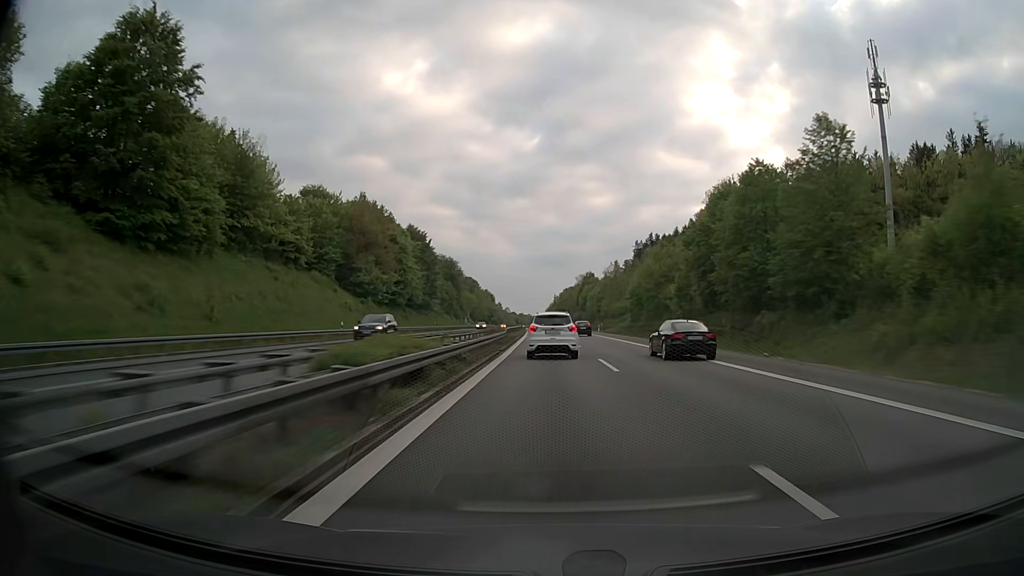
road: motorway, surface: asphalt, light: Day
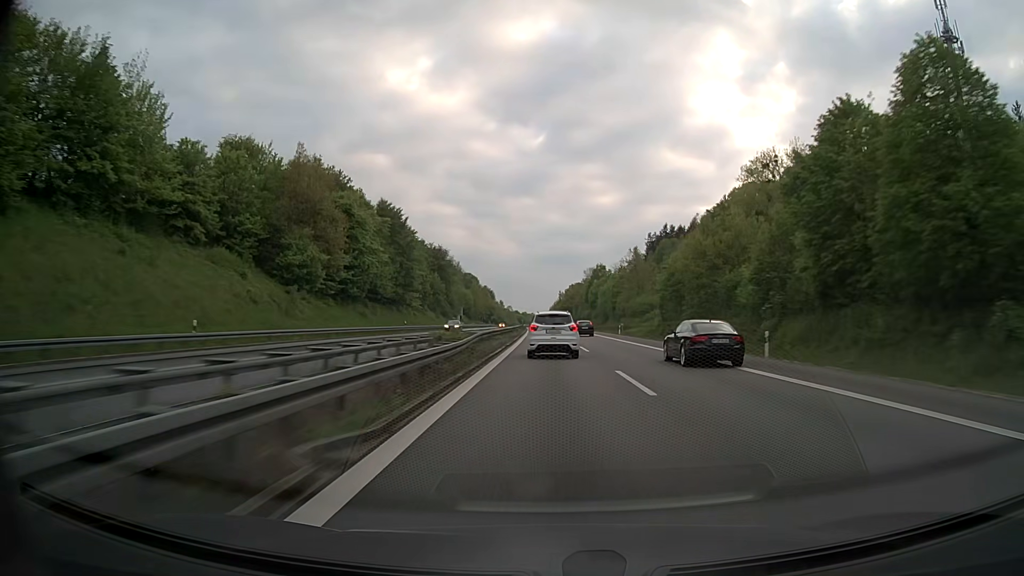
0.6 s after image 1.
(-0.1, +24.0) m; 0°
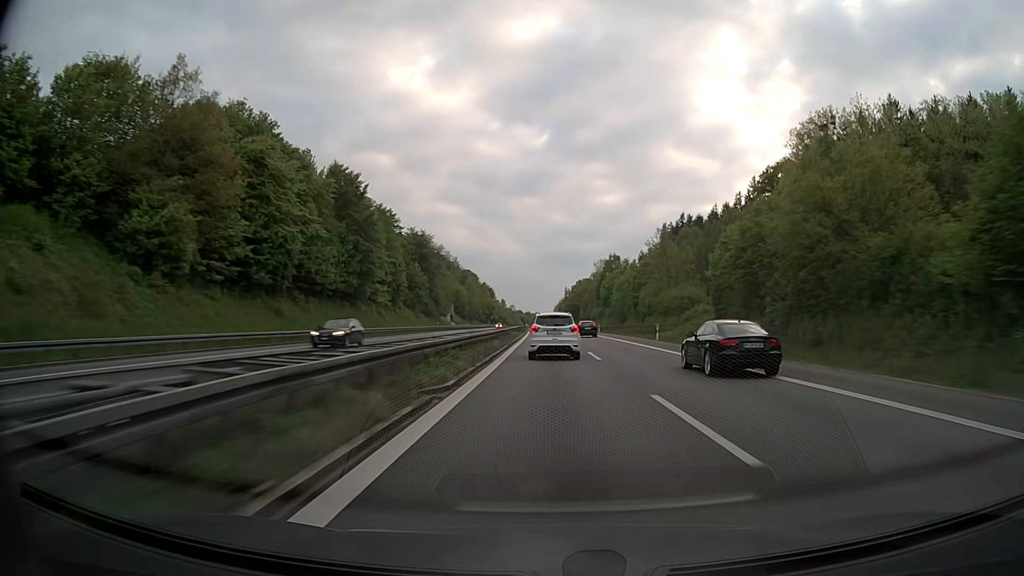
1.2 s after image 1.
(-0.1, +24.0) m; 0°
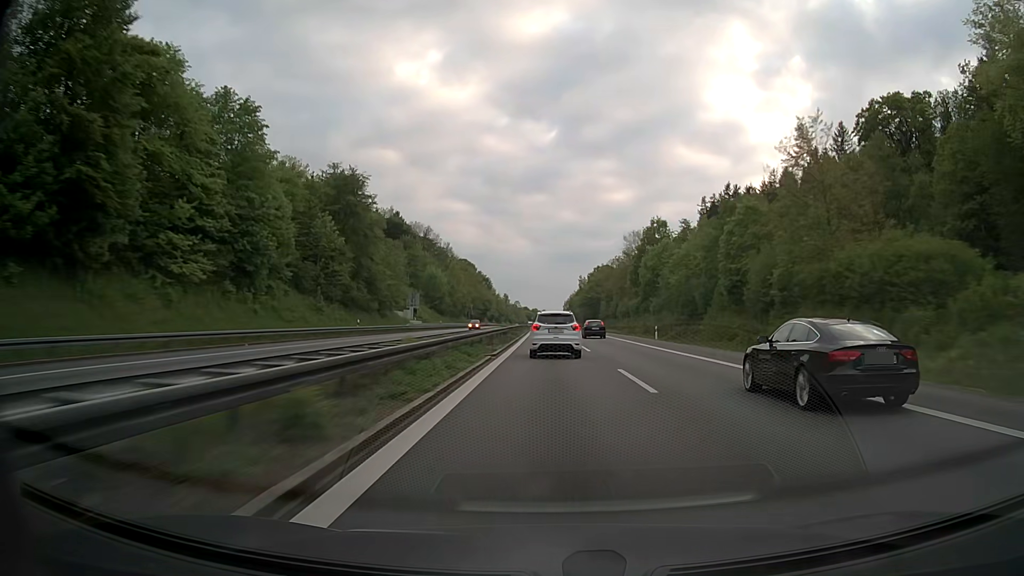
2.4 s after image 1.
(-0.2, +47.9) m; -1°
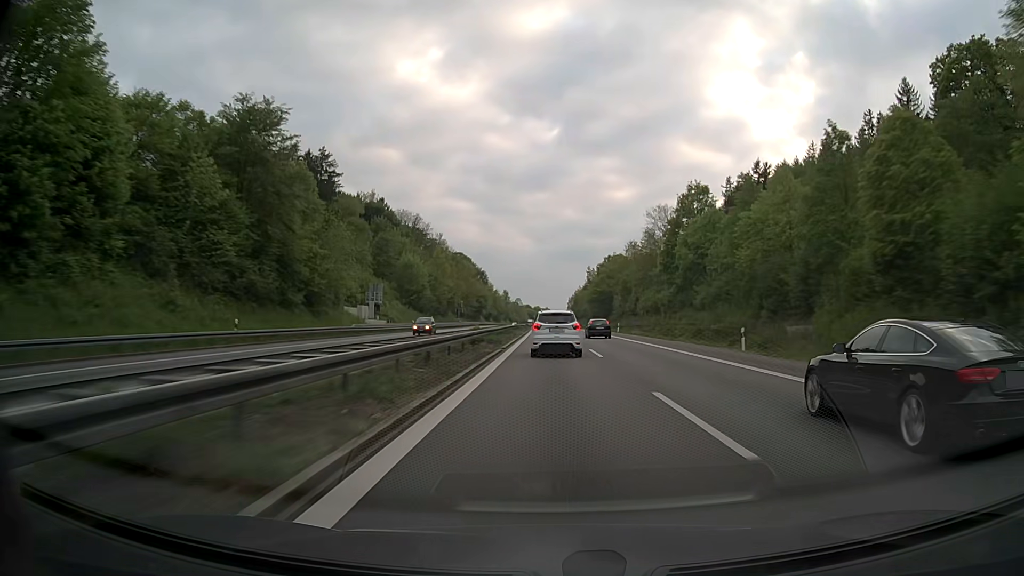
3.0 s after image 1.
(0.0, +23.9) m; 0°
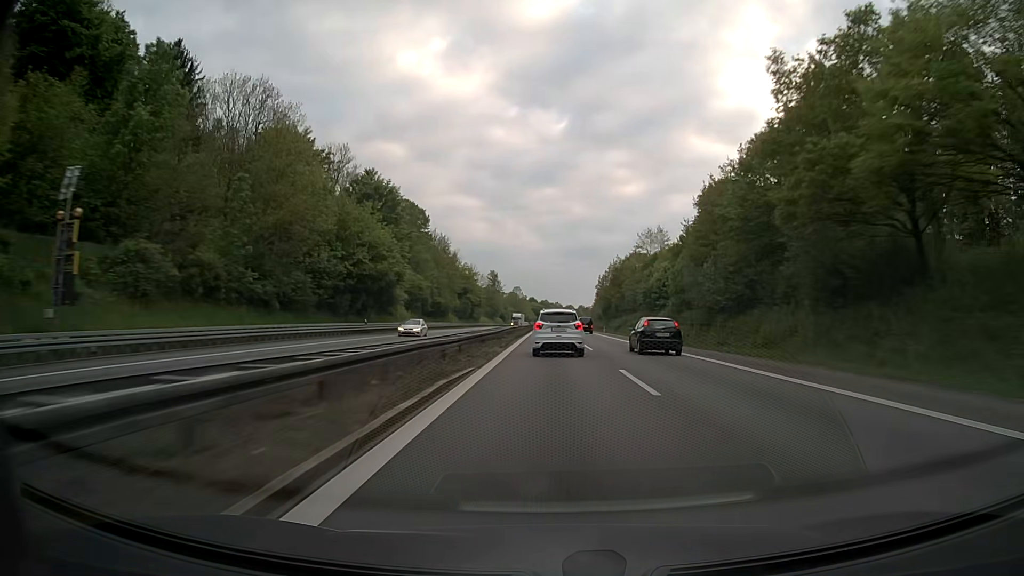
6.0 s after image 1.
(-0.7, +121.0) m; -1°
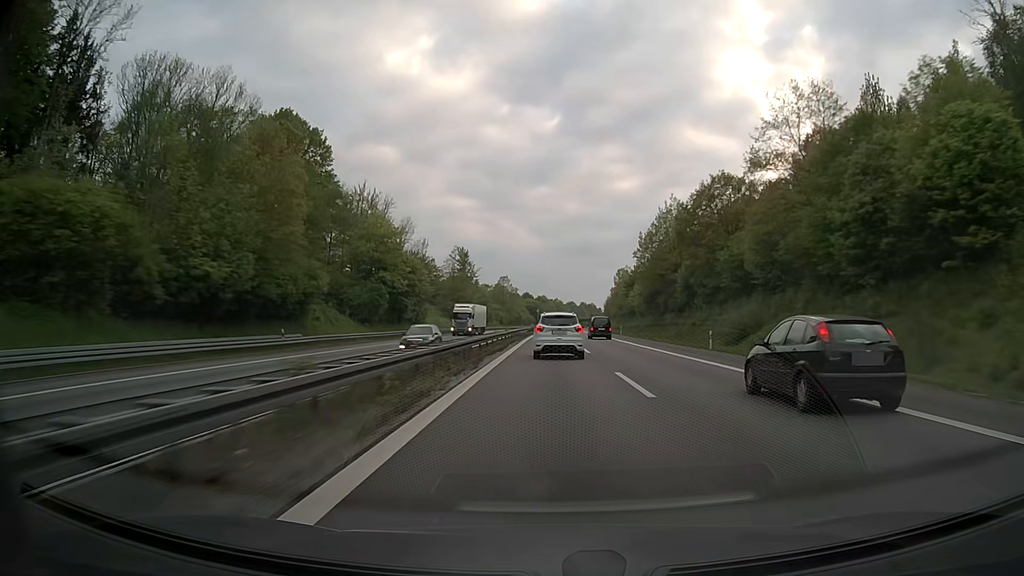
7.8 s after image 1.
(+0.1, +72.1) m; 0°
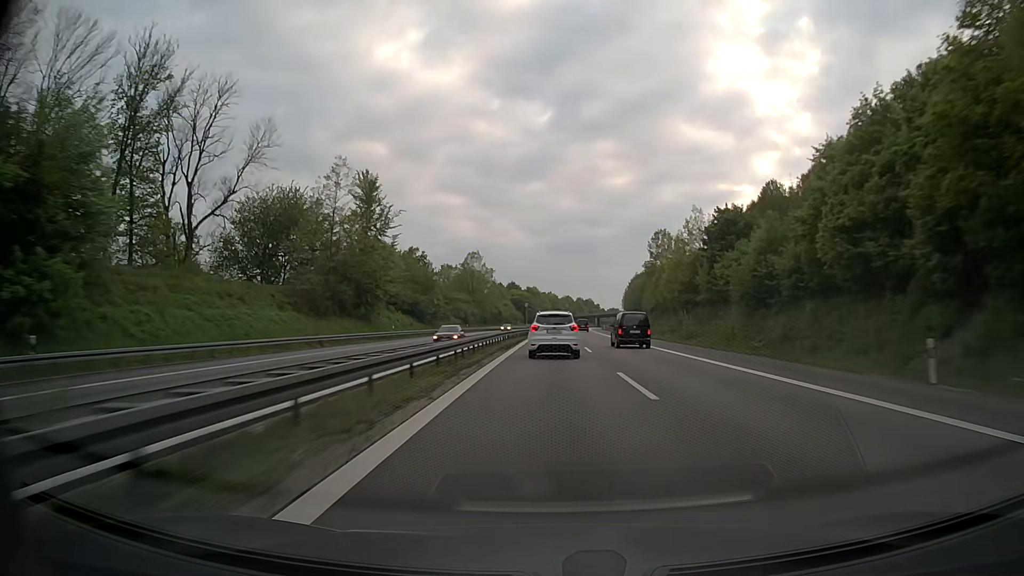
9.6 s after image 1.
(+0.1, +72.5) m; +1°
(0, +10) (0, +20) (0, +30) (0, +40) (0, +50) (+1, +60) (+1, +70) (+1, +80) (+1, +90) (+2, +100) m
